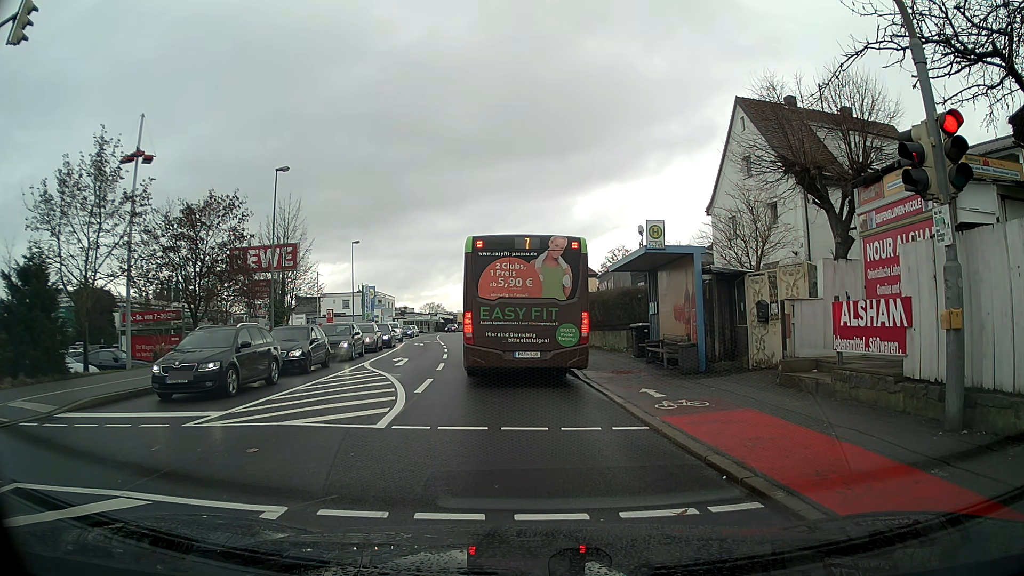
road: tertiary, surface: asphalt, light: Day
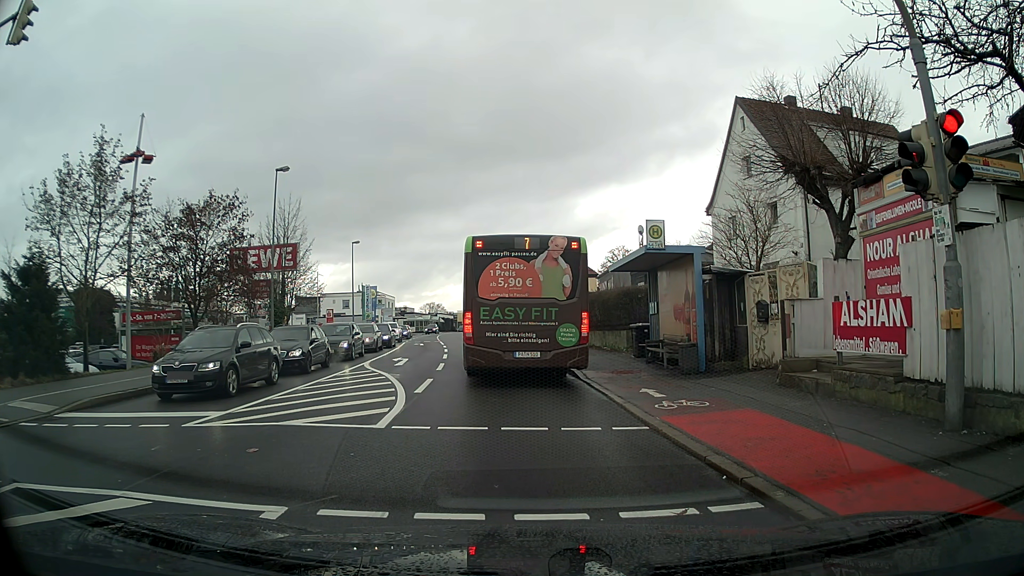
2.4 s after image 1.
(0.0, 0.0) m; 0°
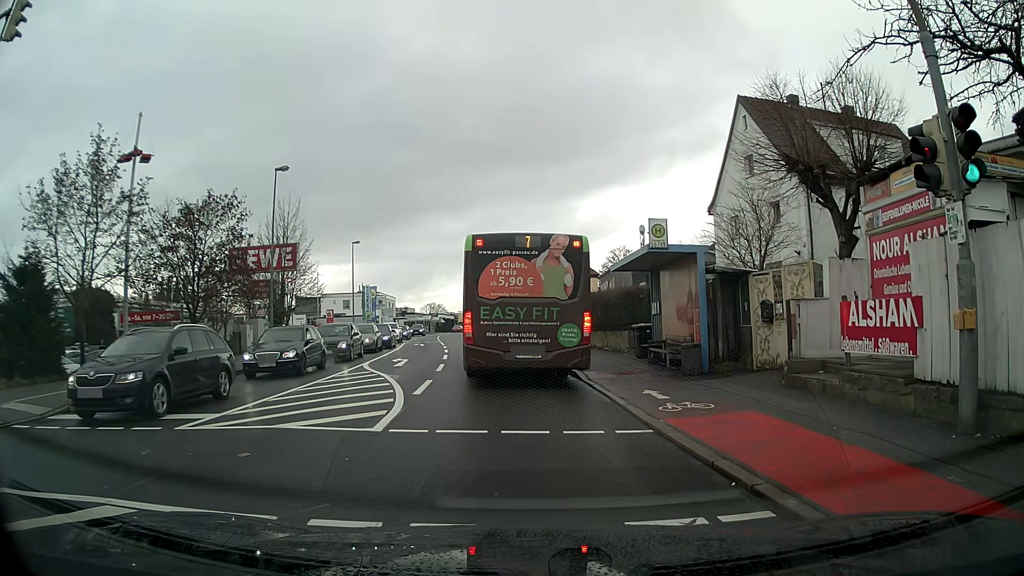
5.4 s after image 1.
(0.0, +0.2) m; 0°
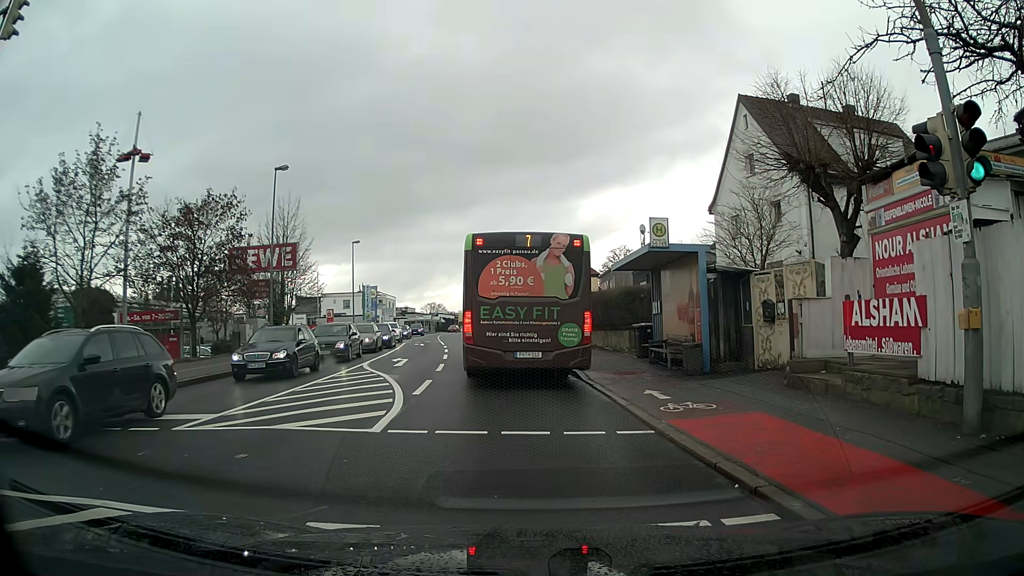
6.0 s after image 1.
(0.0, +0.1) m; 0°
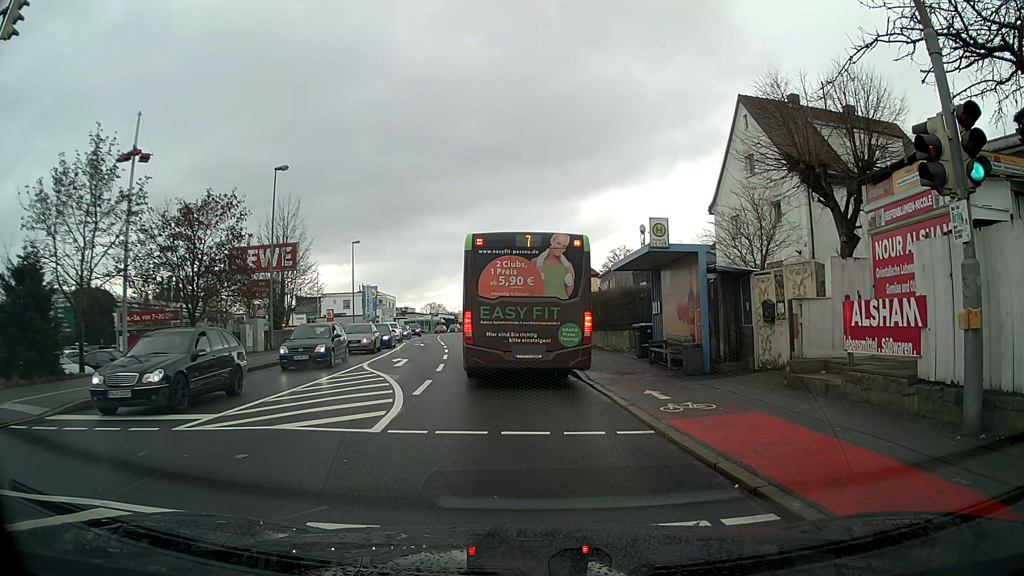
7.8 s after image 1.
(0.0, +0.1) m; 0°
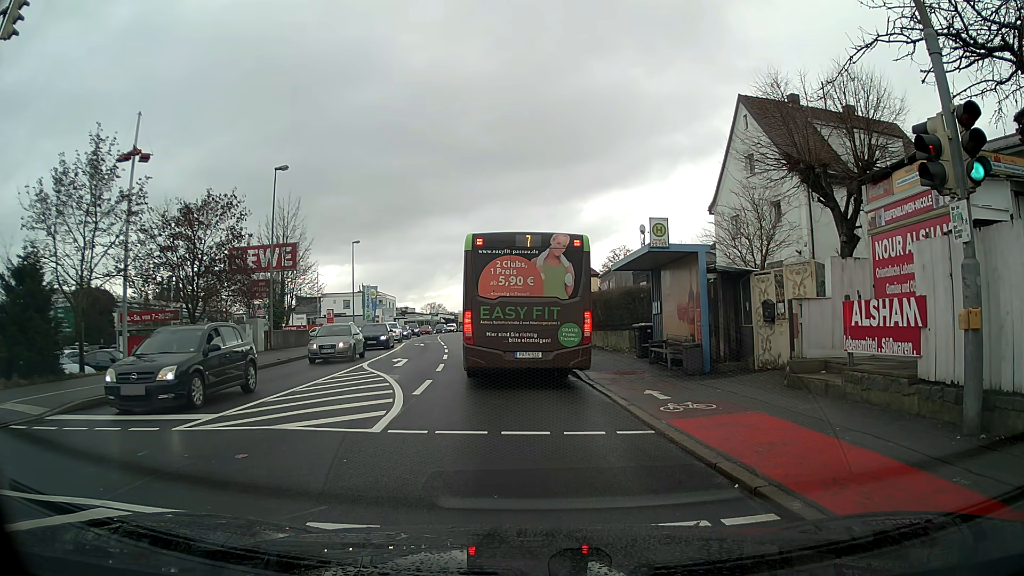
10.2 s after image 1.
(0.0, 0.0) m; 0°
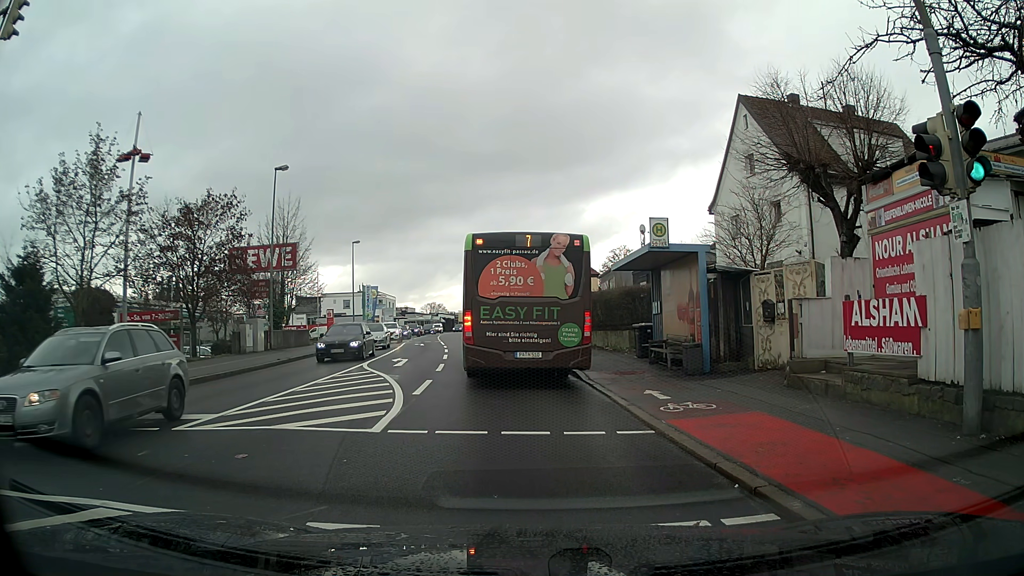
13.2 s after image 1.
(0.0, 0.0) m; 0°
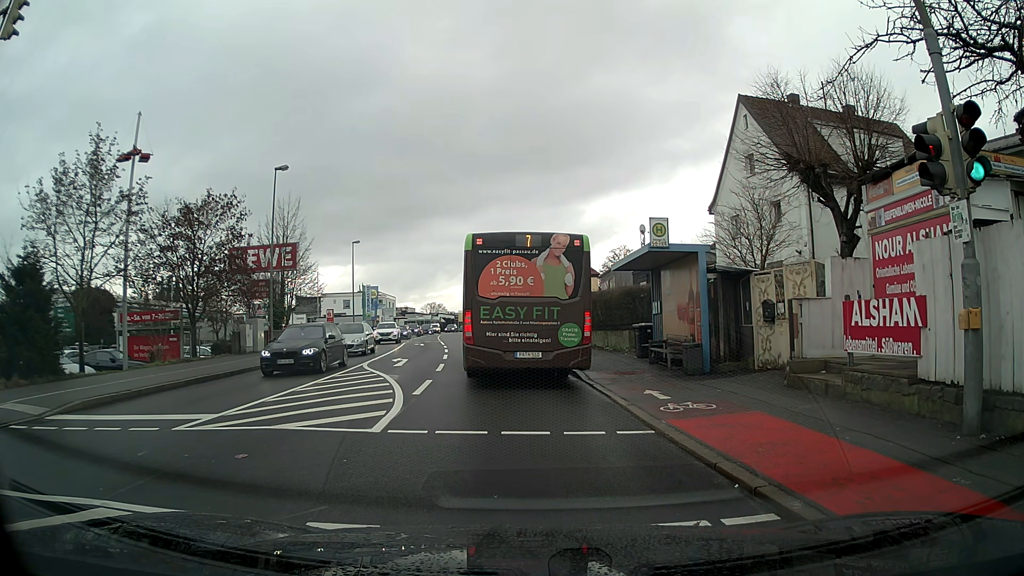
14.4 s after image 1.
(0.0, 0.0) m; 0°
(0, +10) (-1, +20) (-3, +30) (-4, +40) (-6, +50) (-8, +59) (-9, +69) (-11, +79) (-12, +89) (-13, +99) m
